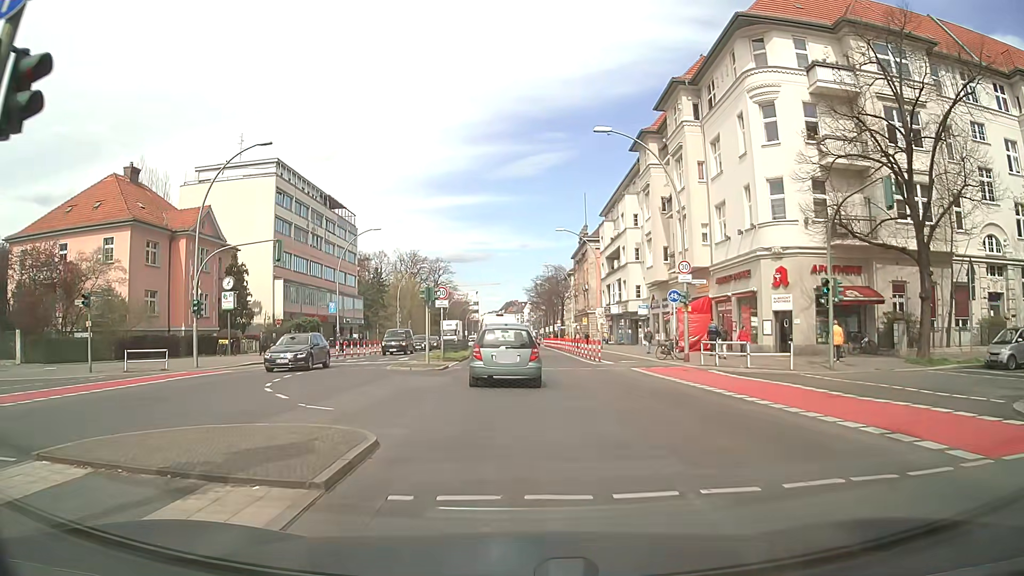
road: primary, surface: asphalt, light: Day
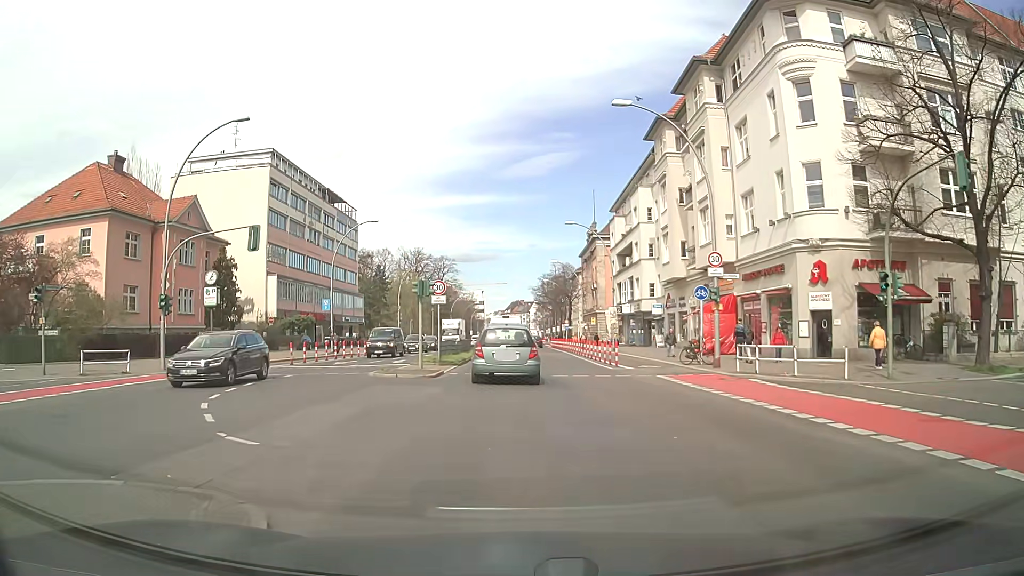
(0.0, +3.8) m; 0°
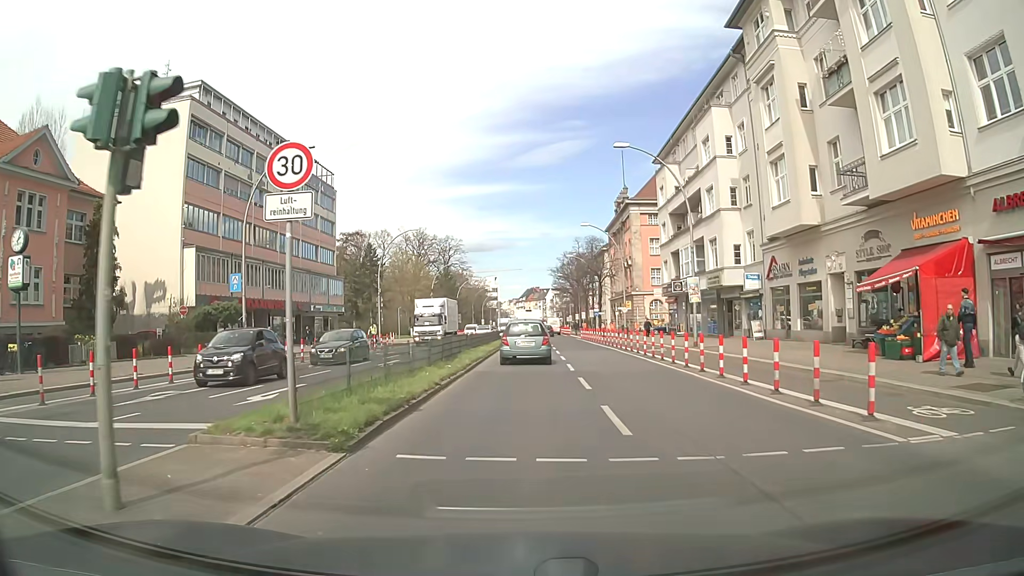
(-0.2, +20.6) m; -1°
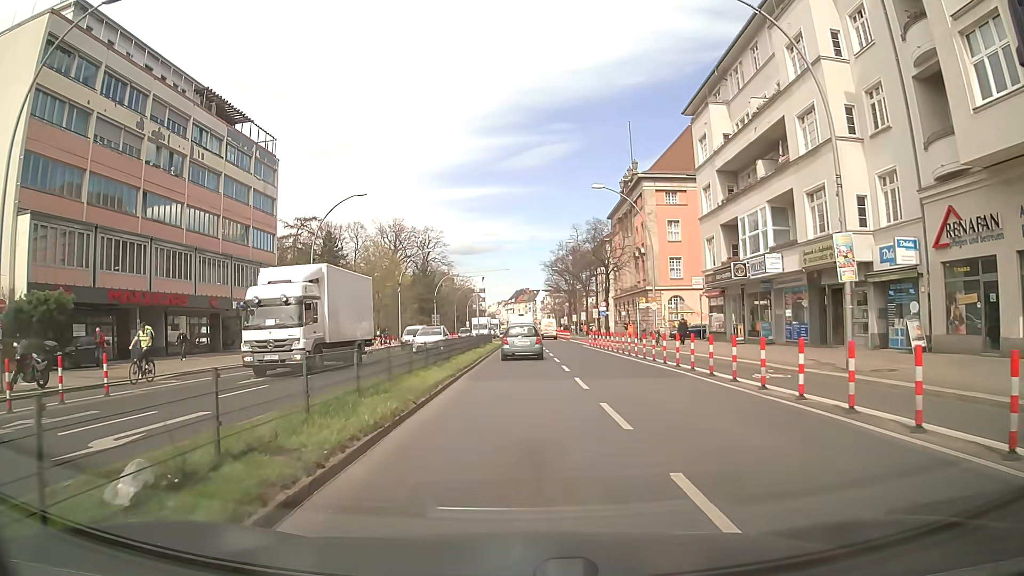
(+0.2, +17.5) m; +1°
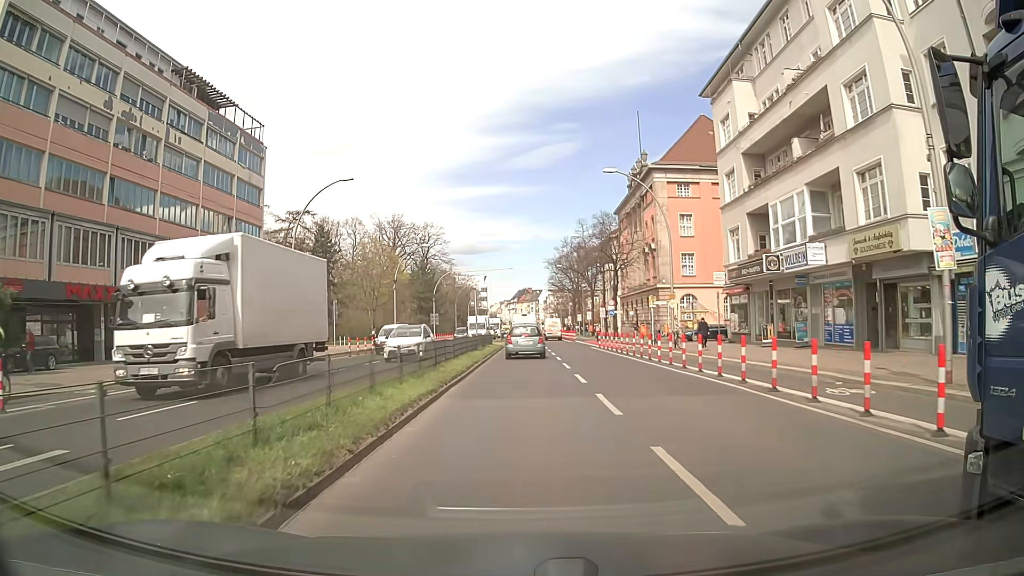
(0.0, +4.4) m; -1°
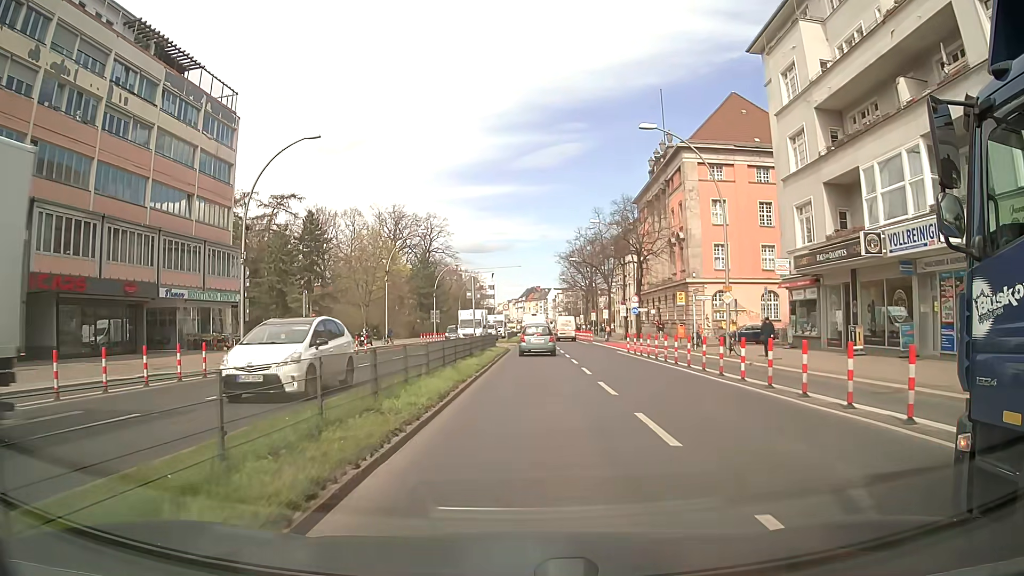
(0.0, +8.9) m; -1°
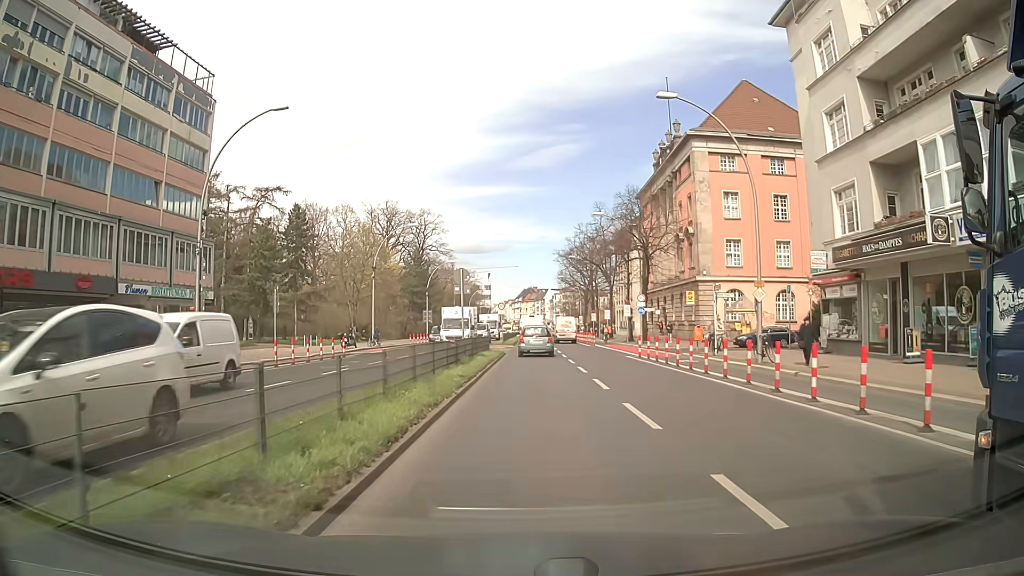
(+0.1, +4.5) m; +1°
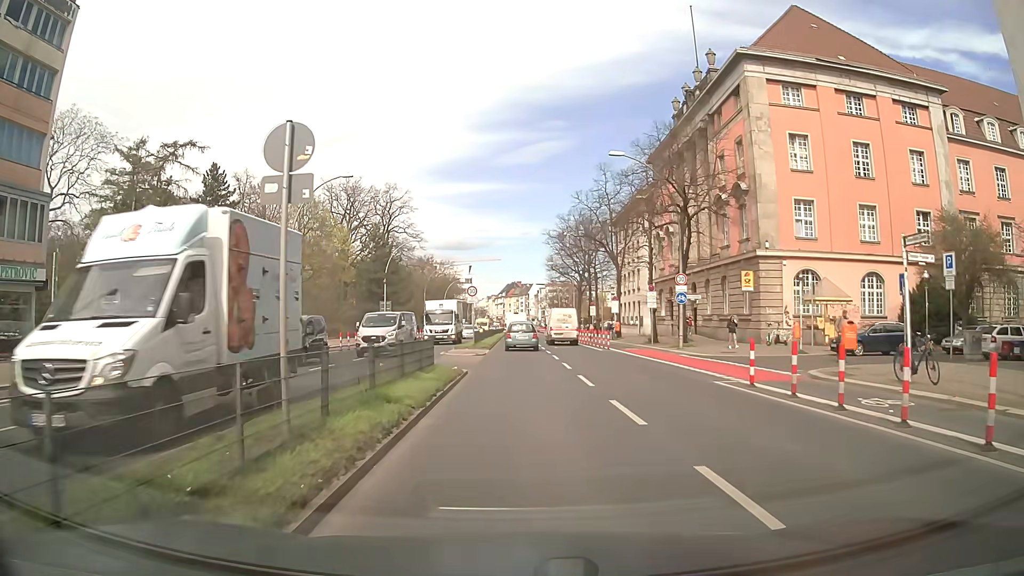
(+0.2, +17.9) m; +1°
(0, +10) (0, +20) (0, +30) (0, +40) (0, +50) (0, +60) (+1, +70) (+1, +80) (+1, +90) (+1, +100) m
